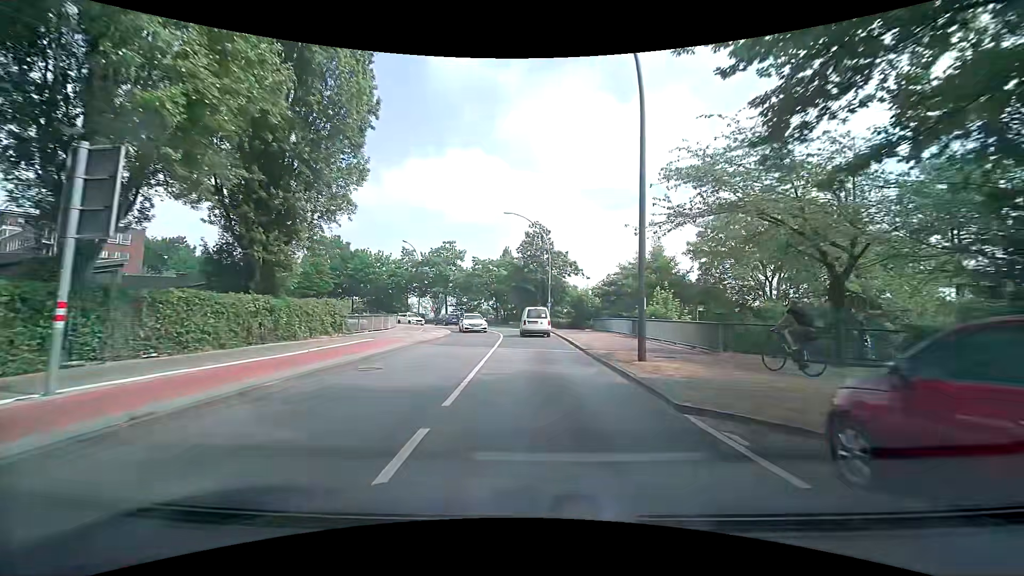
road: secondary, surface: asphalt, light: Day
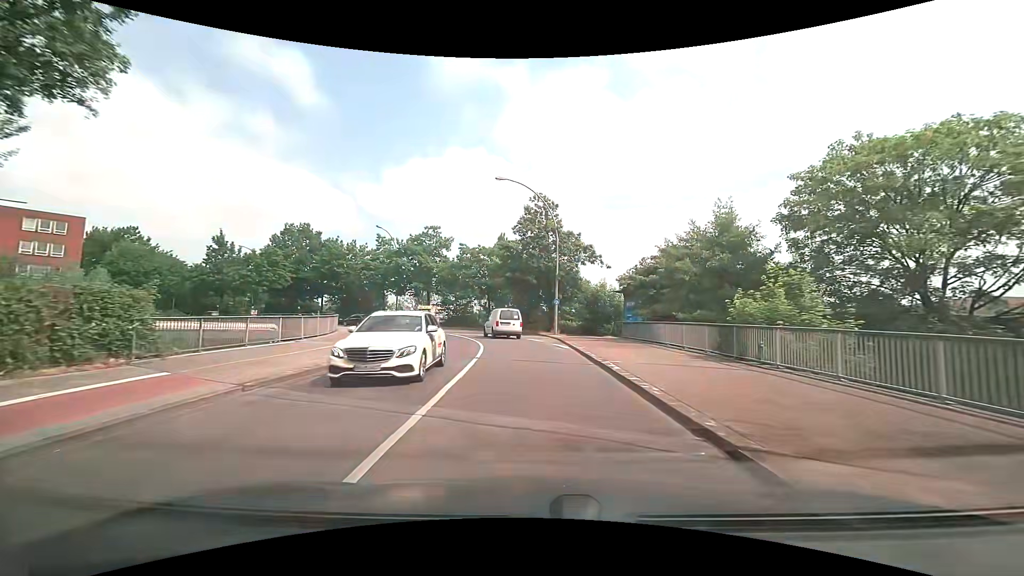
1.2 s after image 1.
(+0.1, +13.5) m; +2°
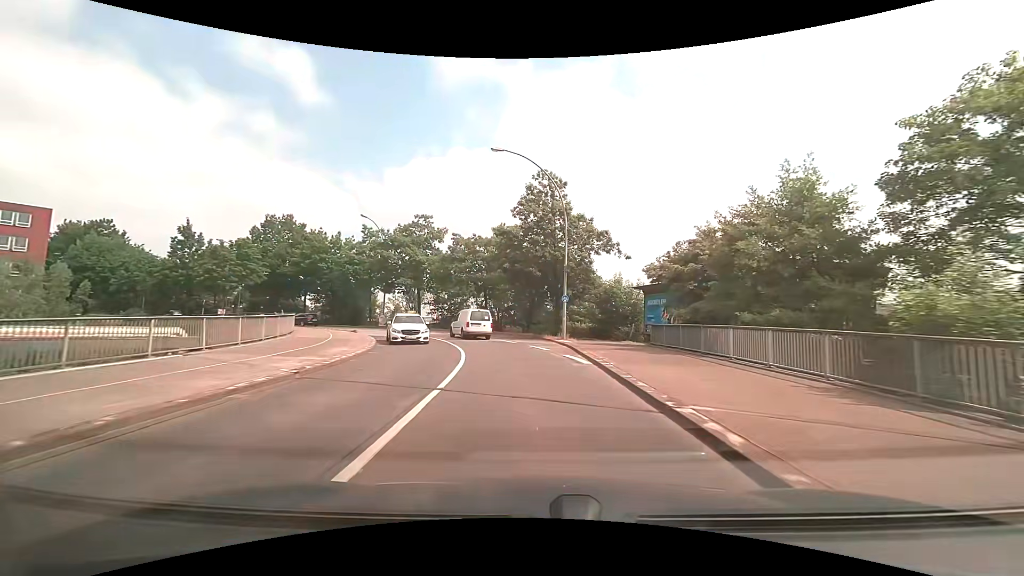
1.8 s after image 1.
(-0.2, +6.8) m; -3°
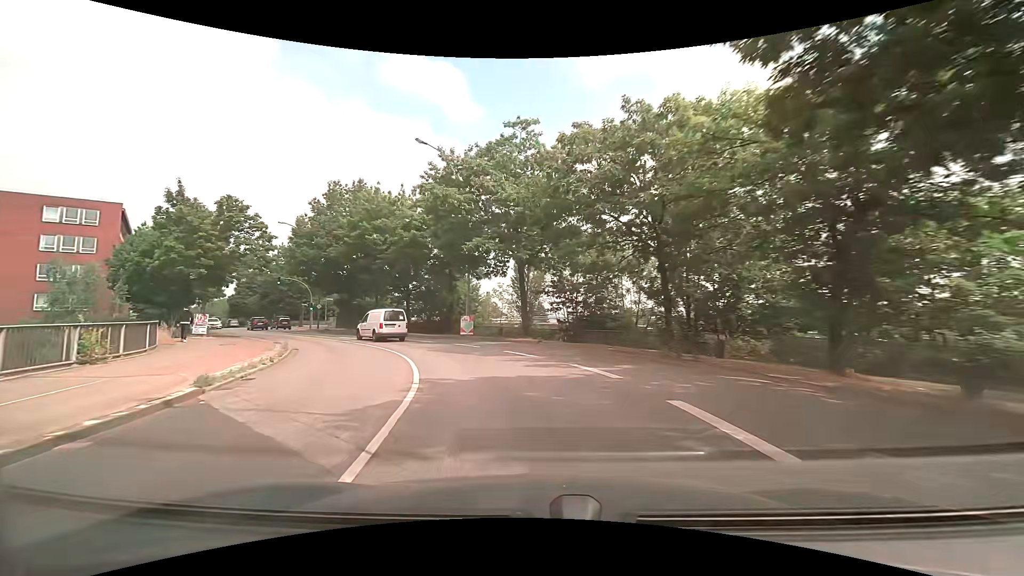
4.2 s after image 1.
(-2.9, +27.6) m; -17°
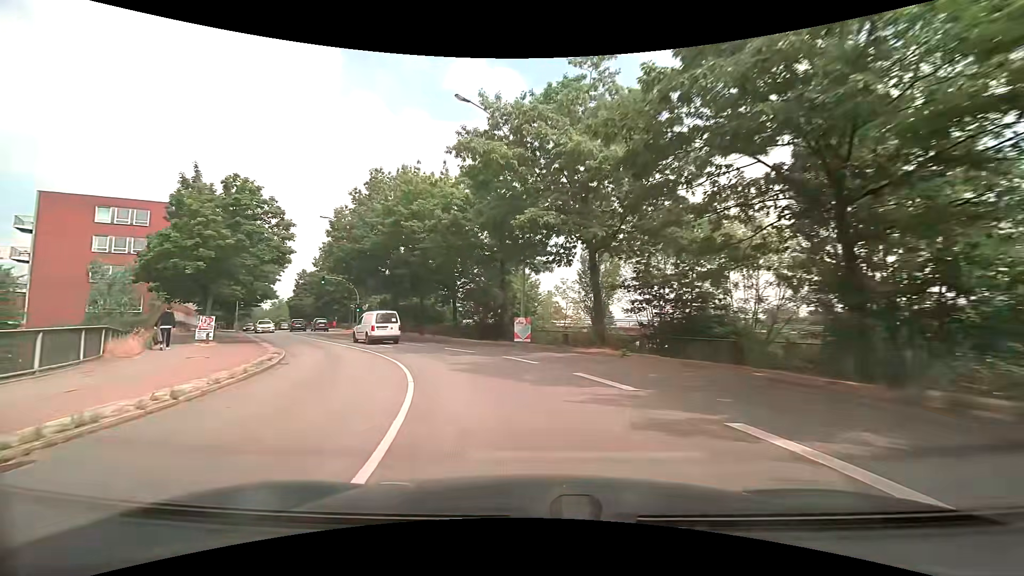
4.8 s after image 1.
(-0.4, +7.1) m; -6°
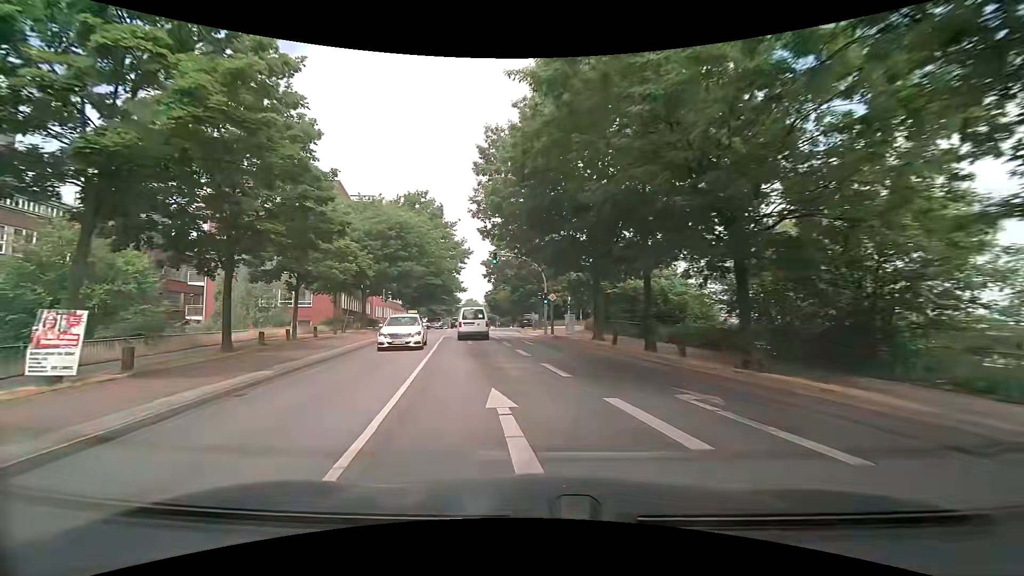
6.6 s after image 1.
(-4.6, +20.7) m; -25°
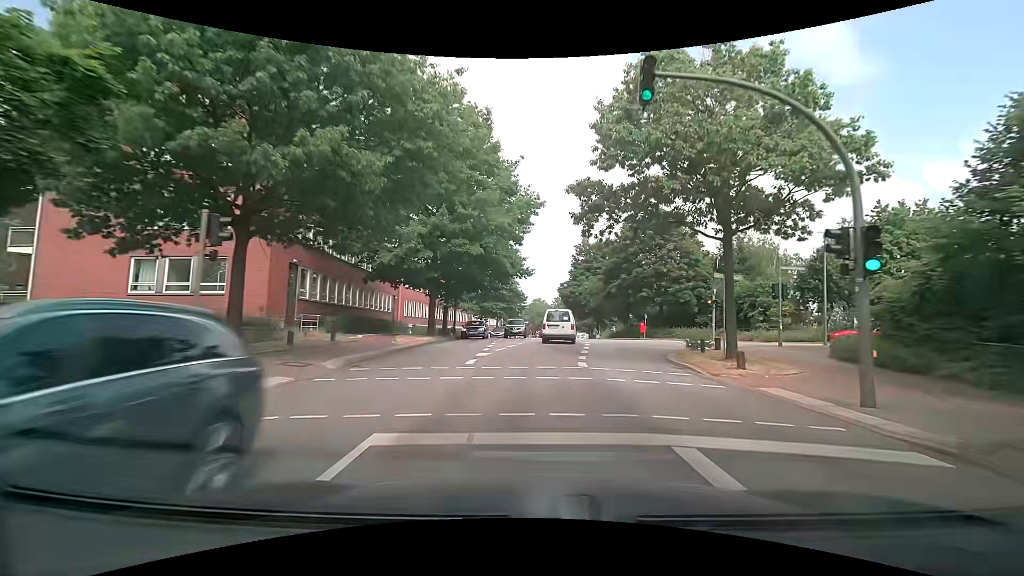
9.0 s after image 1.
(-3.4, +28.8) m; -7°
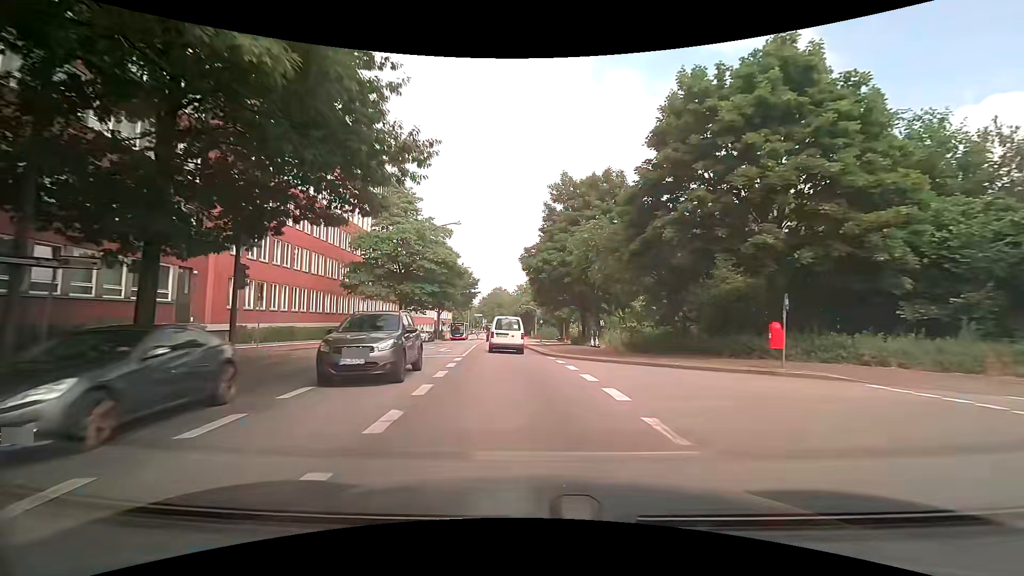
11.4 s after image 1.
(+1.4, +29.2) m; +4°
